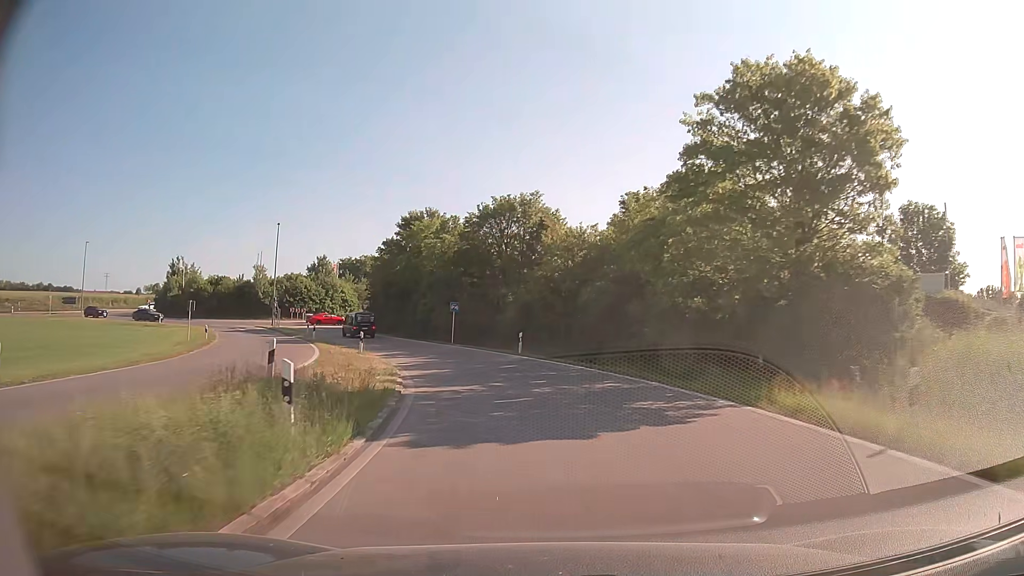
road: trunk_link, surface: asphalt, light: Day
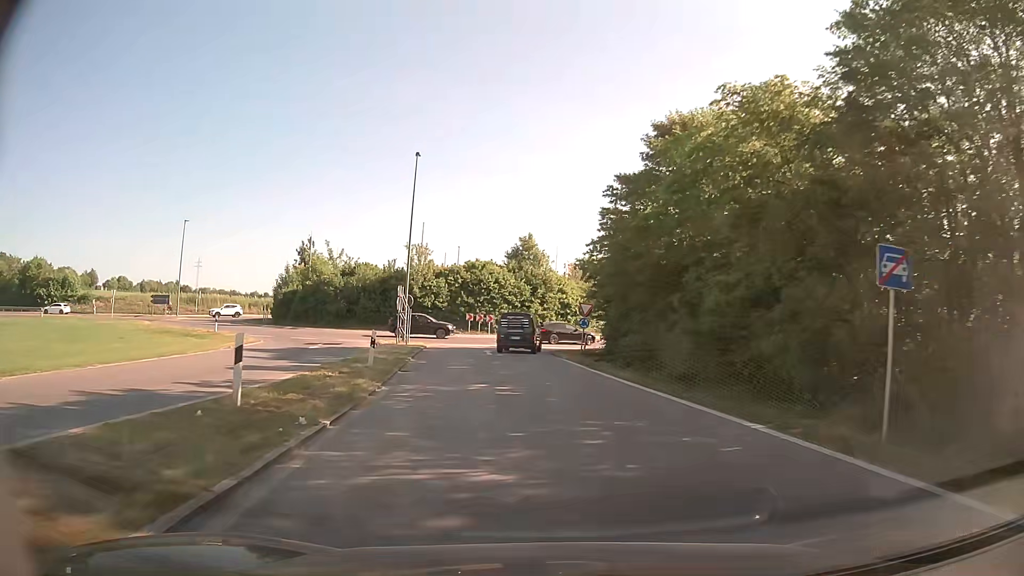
(-6.7, +34.2) m; -22°
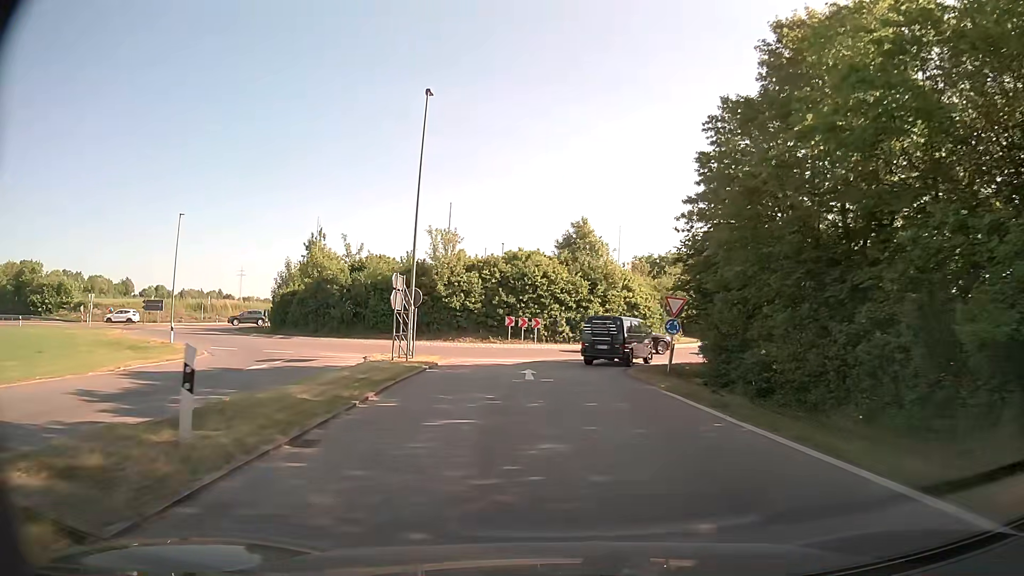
(-0.6, +11.6) m; -4°
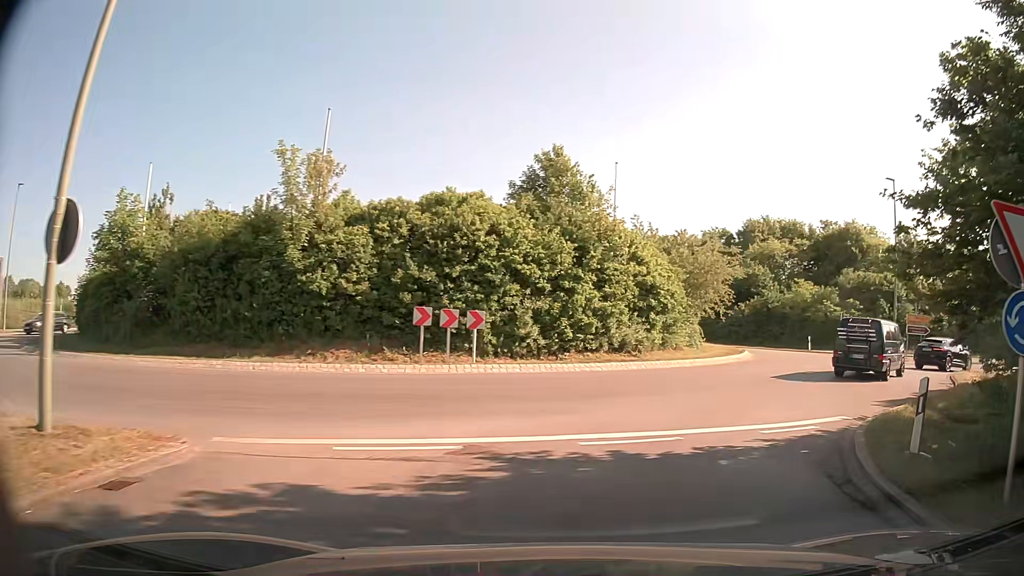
(-0.5, +19.3) m; +4°
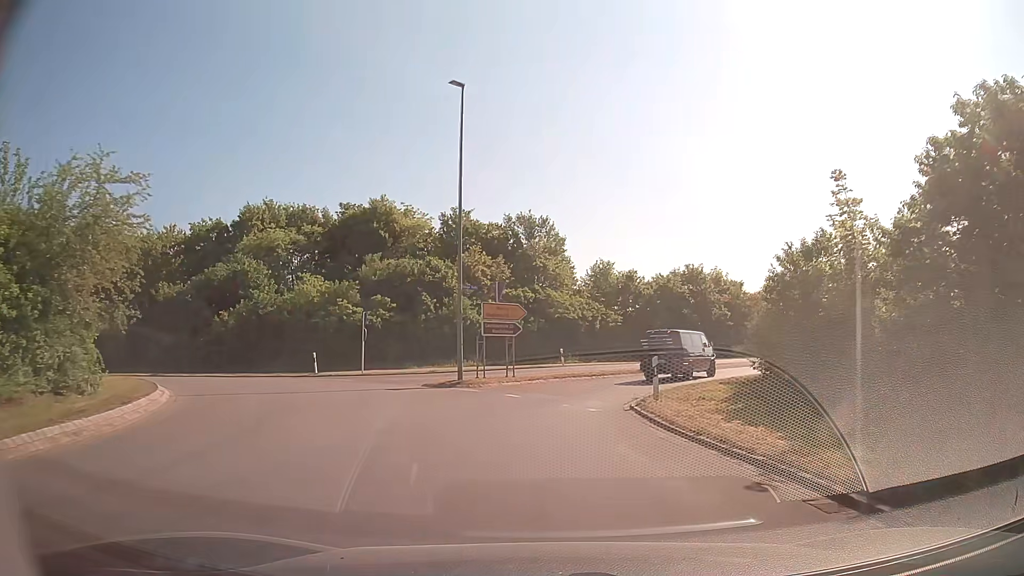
(+6.5, +16.2) m; +41°
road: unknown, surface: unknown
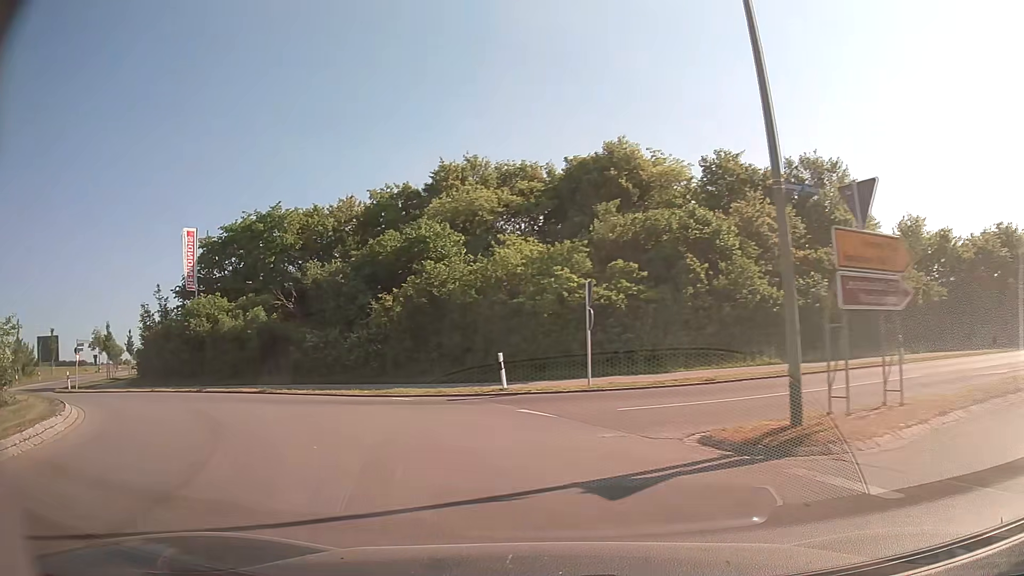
(-1.9, +14.2) m; -21°
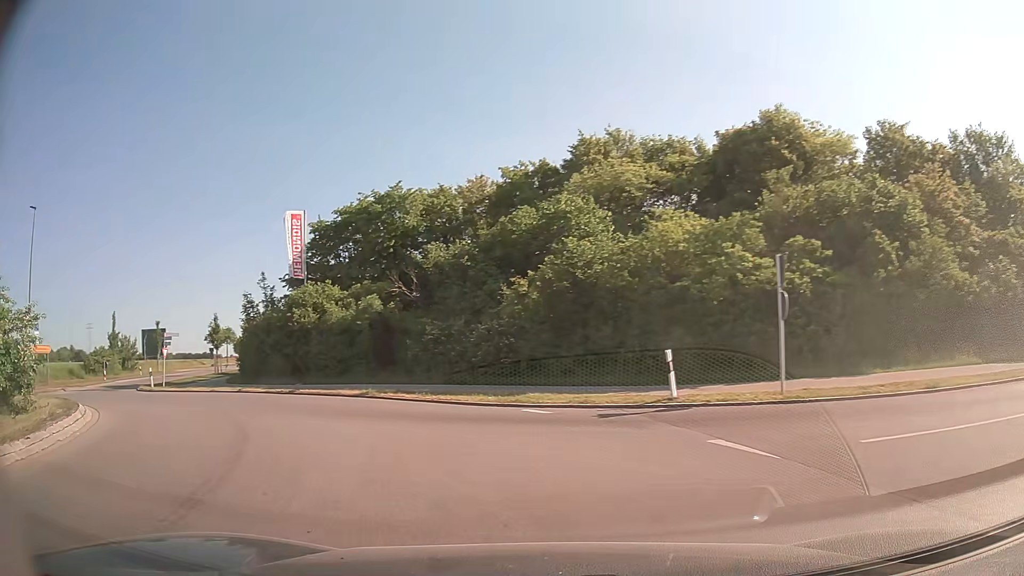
(-0.5, +4.7) m; -12°
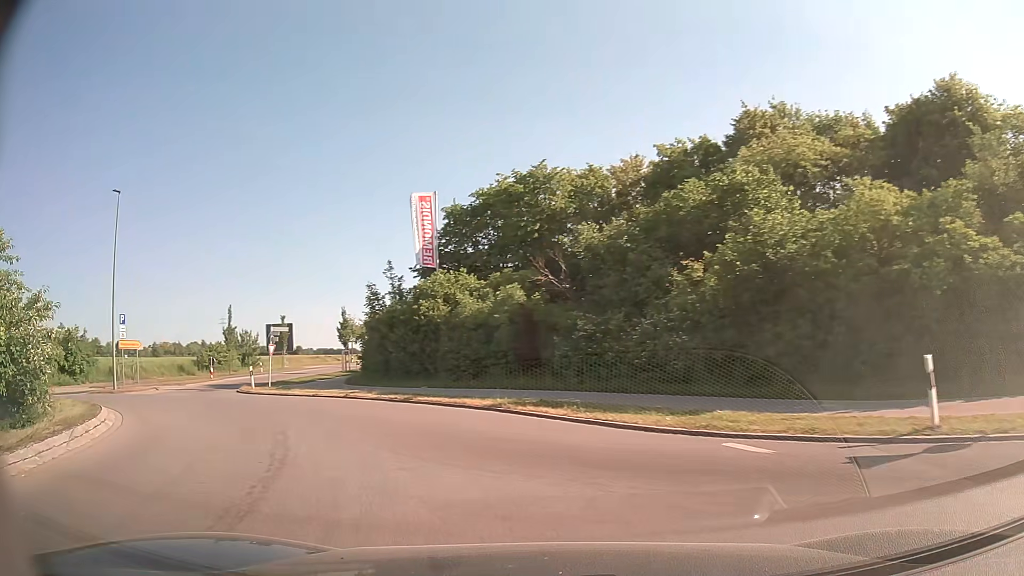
(-0.5, +4.7) m; -13°
(-2, +10) (-7, +18) (-14, +26) (-18, +35) (-21, +44) (-22, +54) (-22, +64) (-23, +74) (-24, +84) (-25, +94) m
